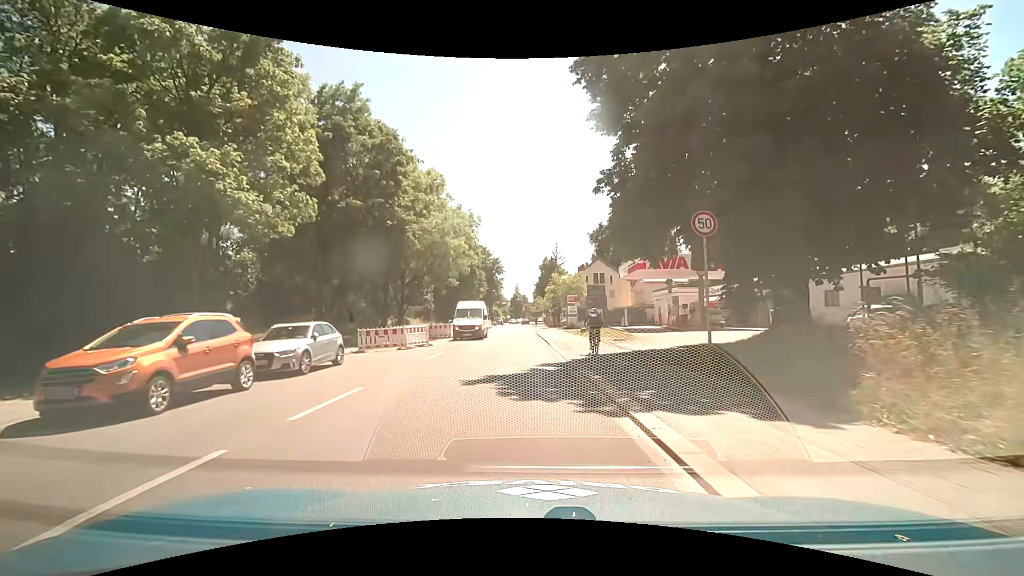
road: secondary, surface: asphalt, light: Day
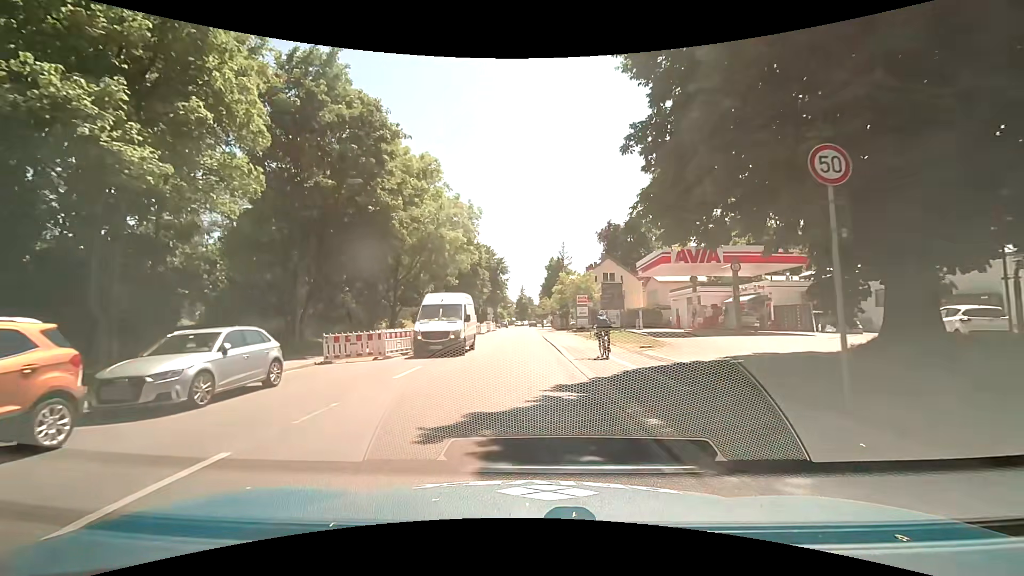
(0.0, +4.6) m; +1°
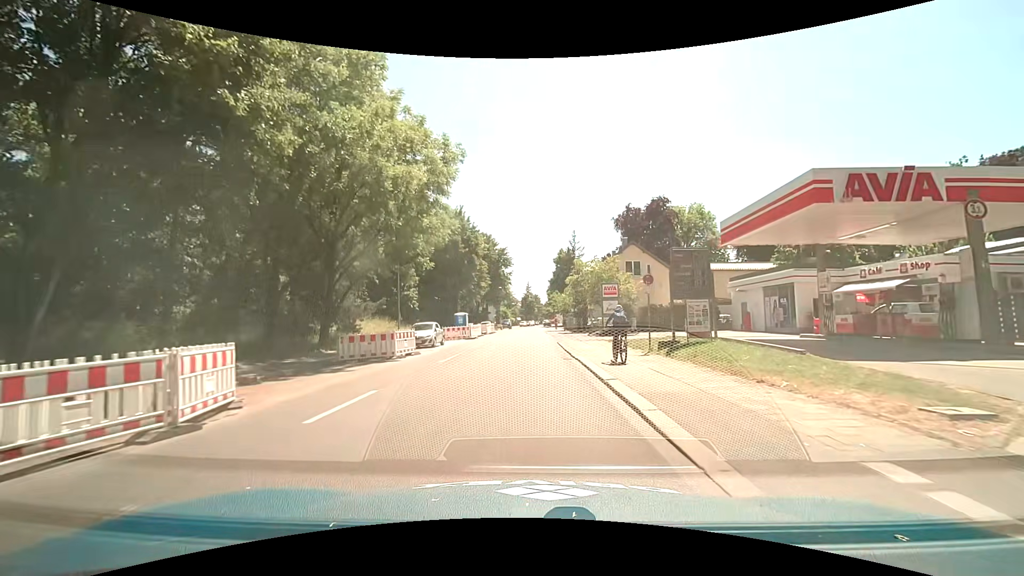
(-0.4, +15.1) m; -2°
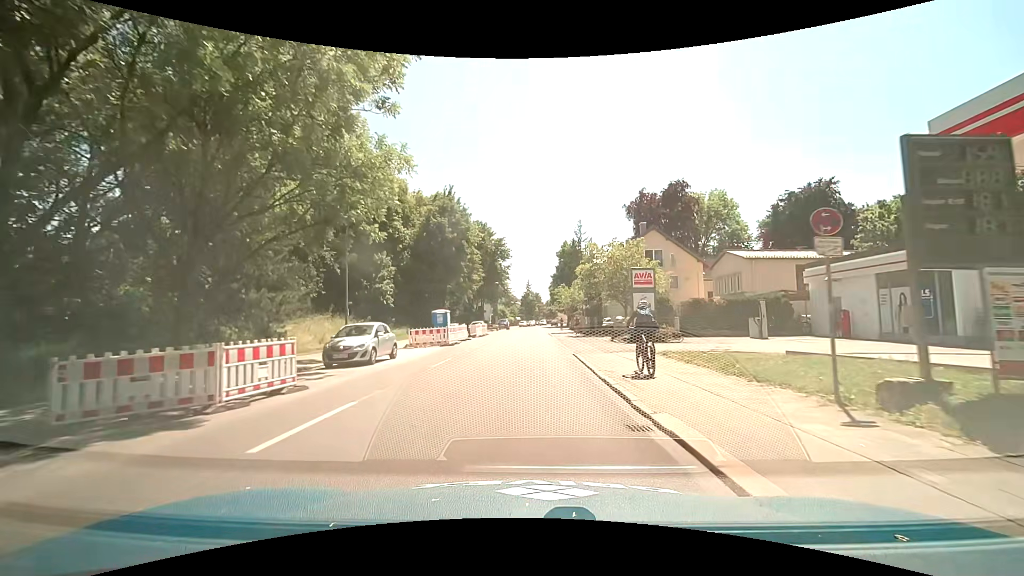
(+0.1, +11.4) m; +1°
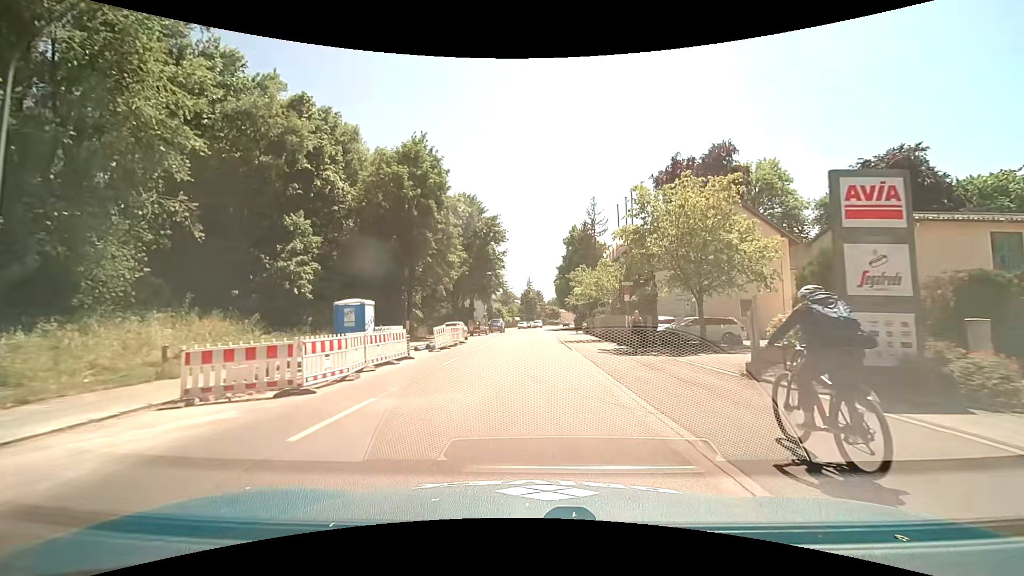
(0.0, +18.9) m; 0°
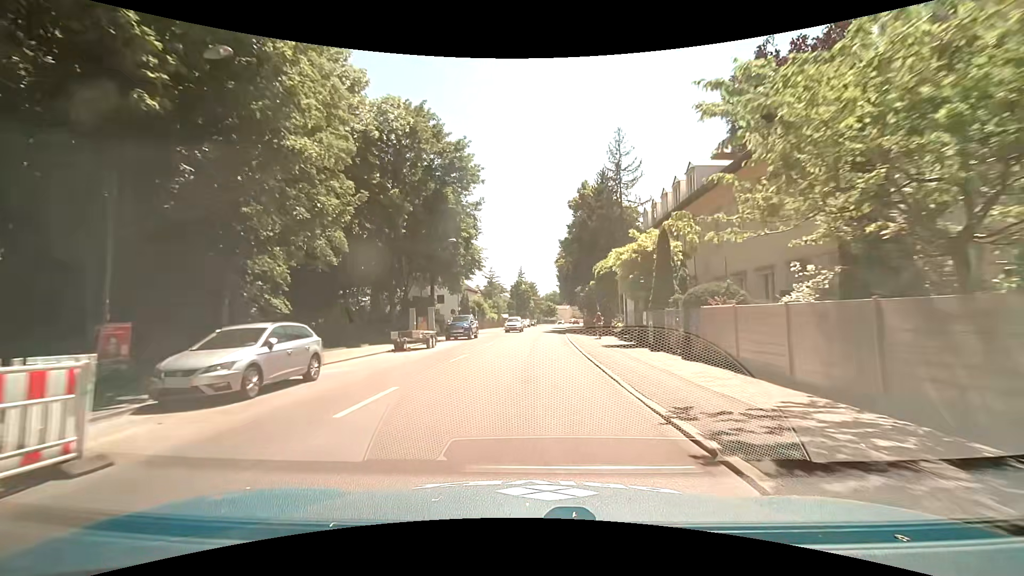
(+0.1, +27.2) m; +1°
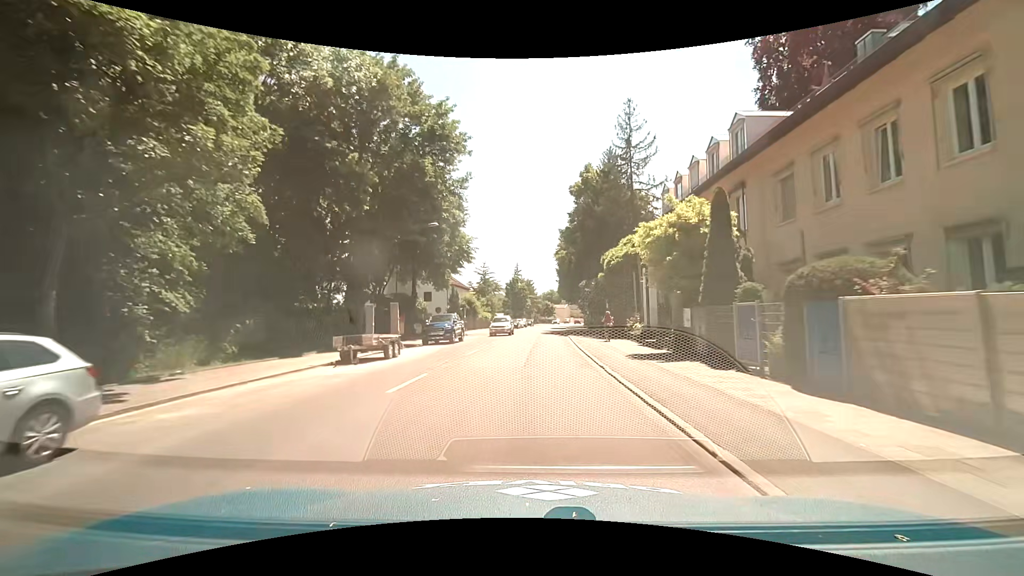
(0.0, +6.8) m; 0°
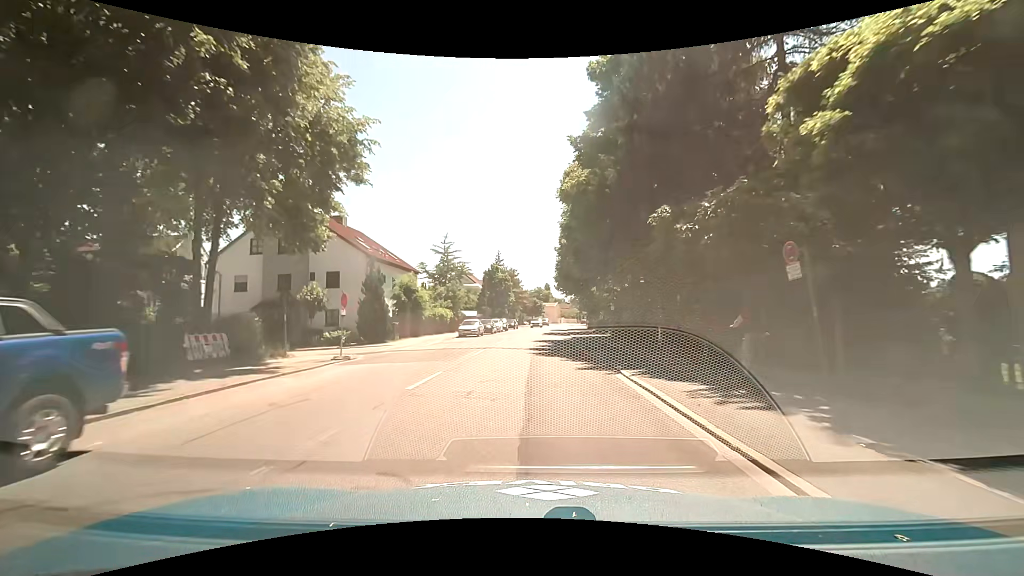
(+0.6, +27.3) m; +3°
(0, +10) (0, +20) (0, +30) (0, +40) (+1, +50) (+1, +60) (+2, +70) (+3, +80) (+4, +90) (+5, +100) m
